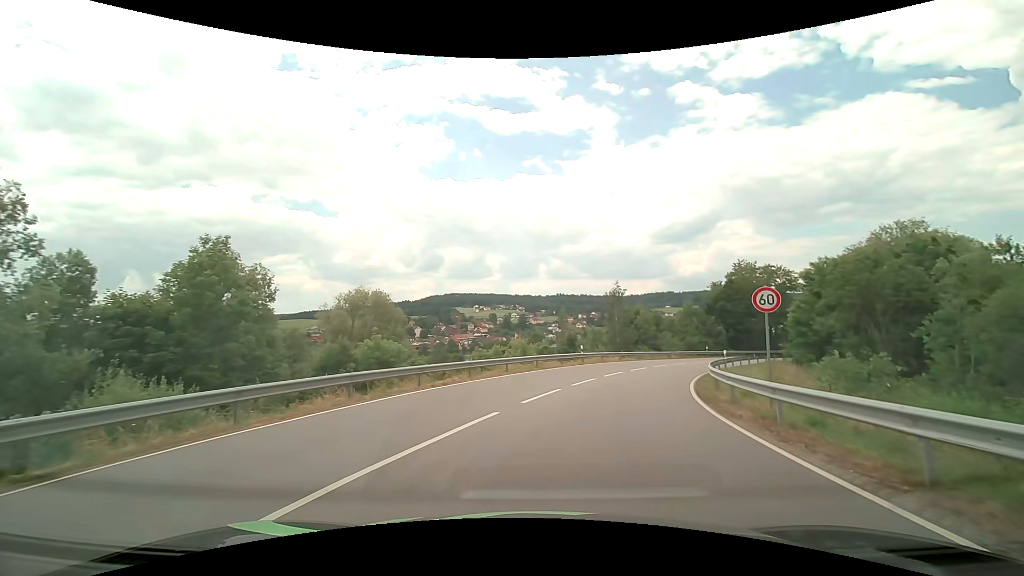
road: secondary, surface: asphalt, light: Day
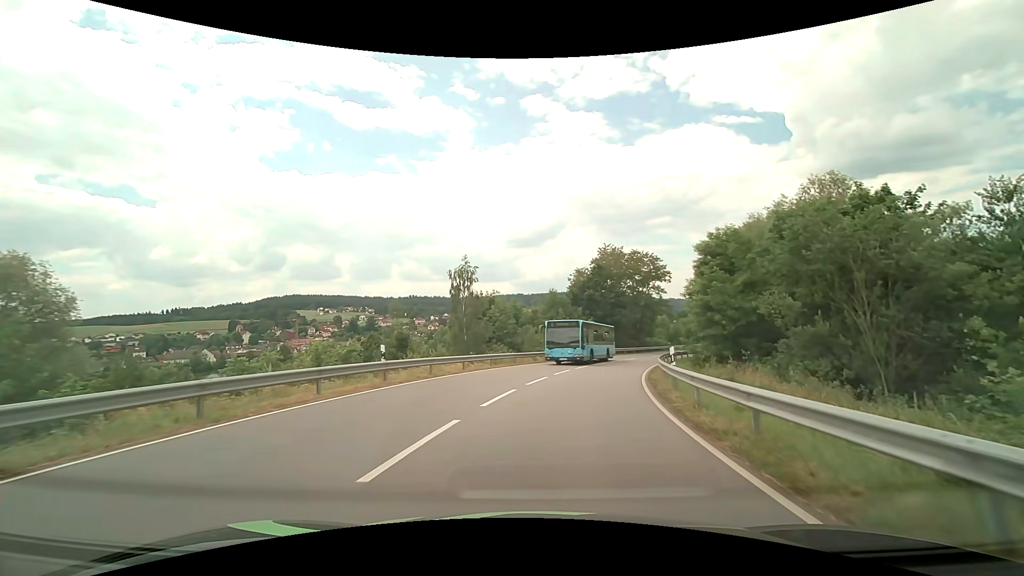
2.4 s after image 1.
(+3.2, +18.9) m; +17°
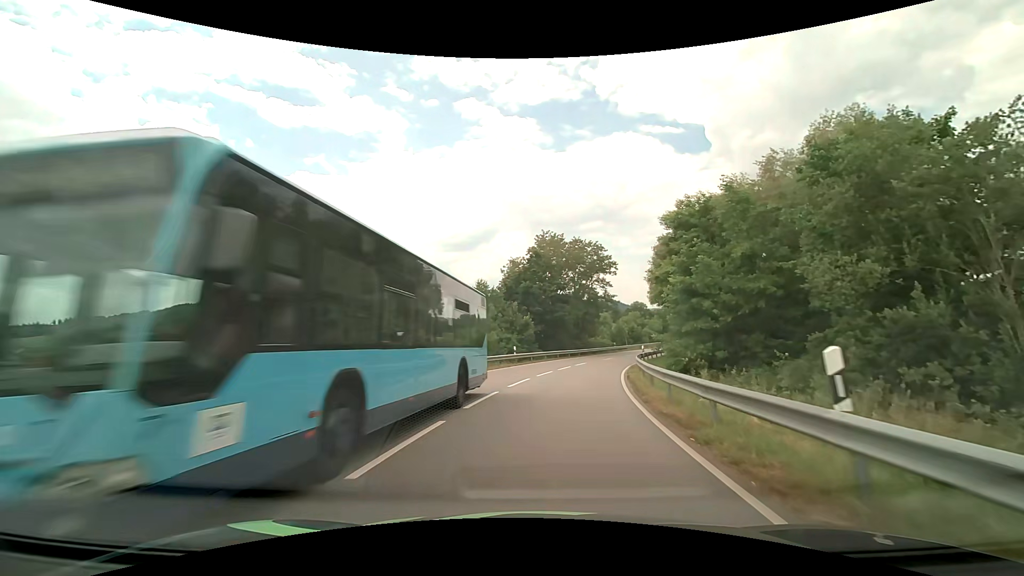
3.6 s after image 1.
(+0.8, +11.6) m; +7°
(+1, +10) (+2, +20) (+4, +30) (+6, +39) (+9, +49) (+13, +58) (+17, +67) (+21, +76) (+26, +85) (+31, +94) m
